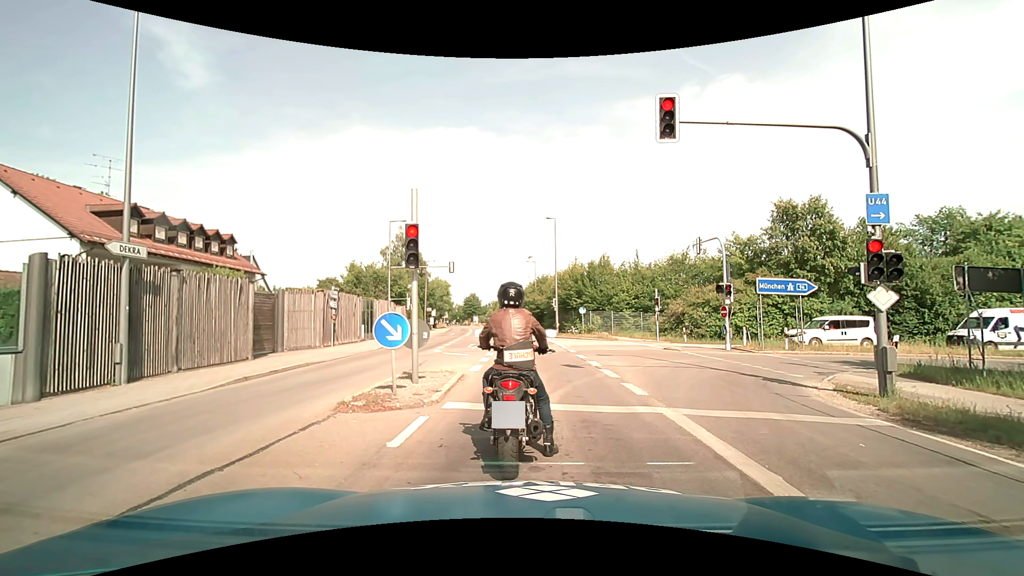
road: secondary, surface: asphalt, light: Day
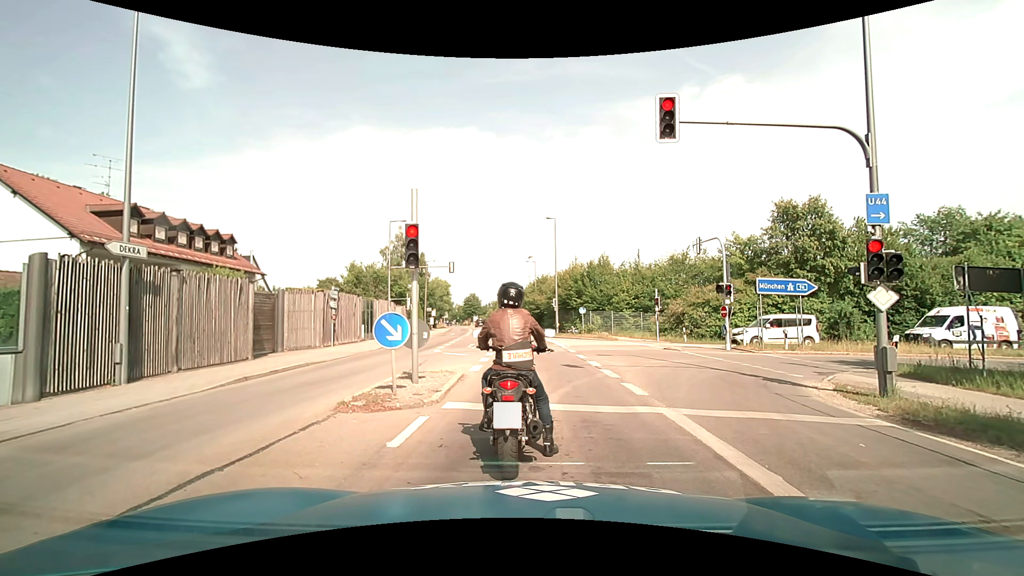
(0.0, 0.0) m; 0°
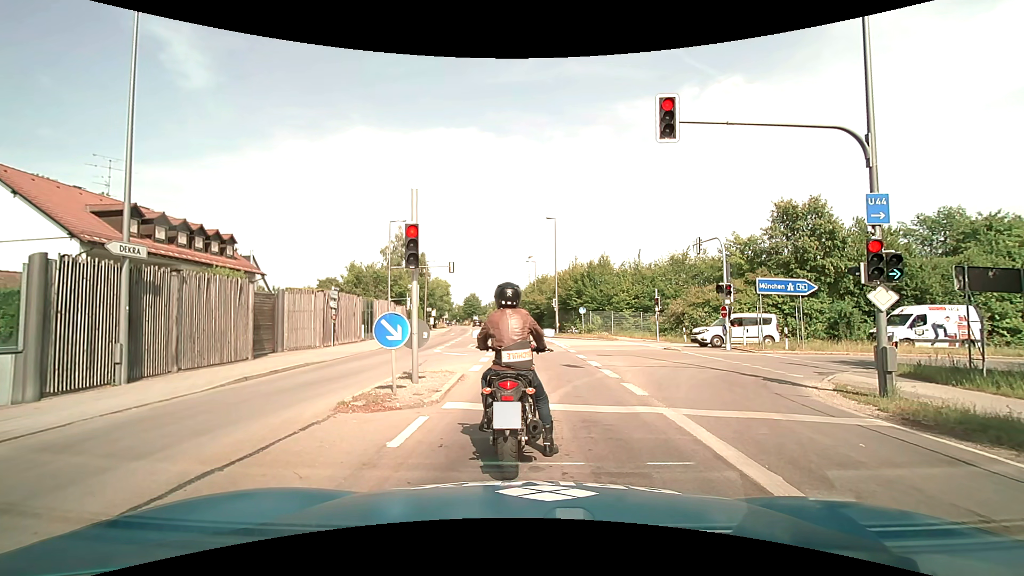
(0.0, 0.0) m; 0°
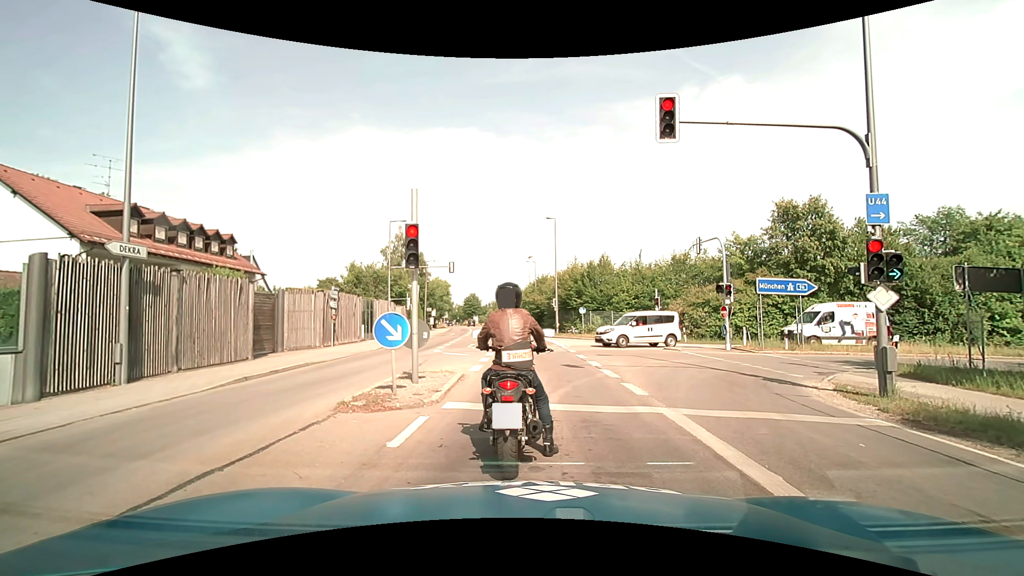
(0.0, 0.0) m; 0°
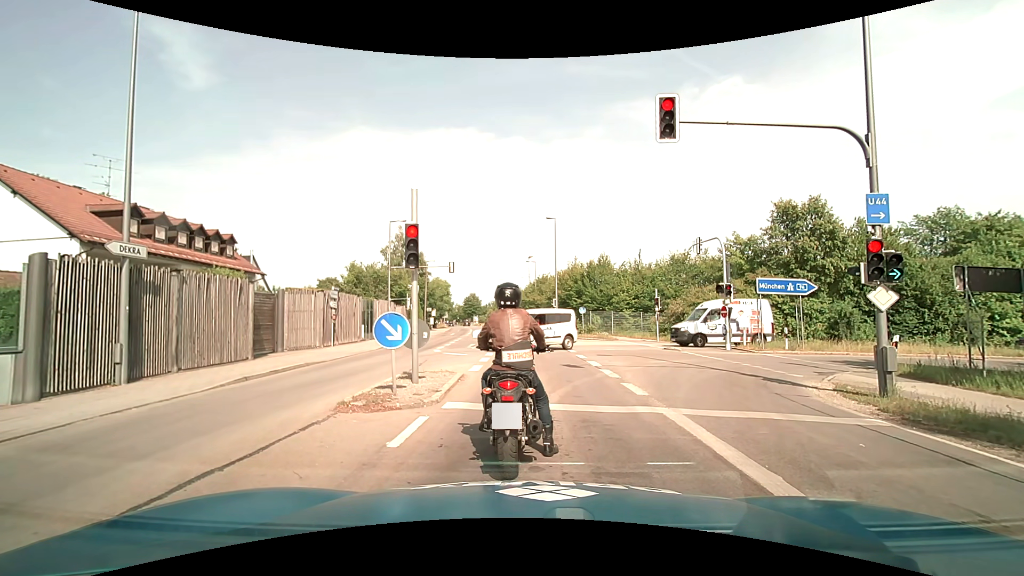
(0.0, 0.0) m; 0°
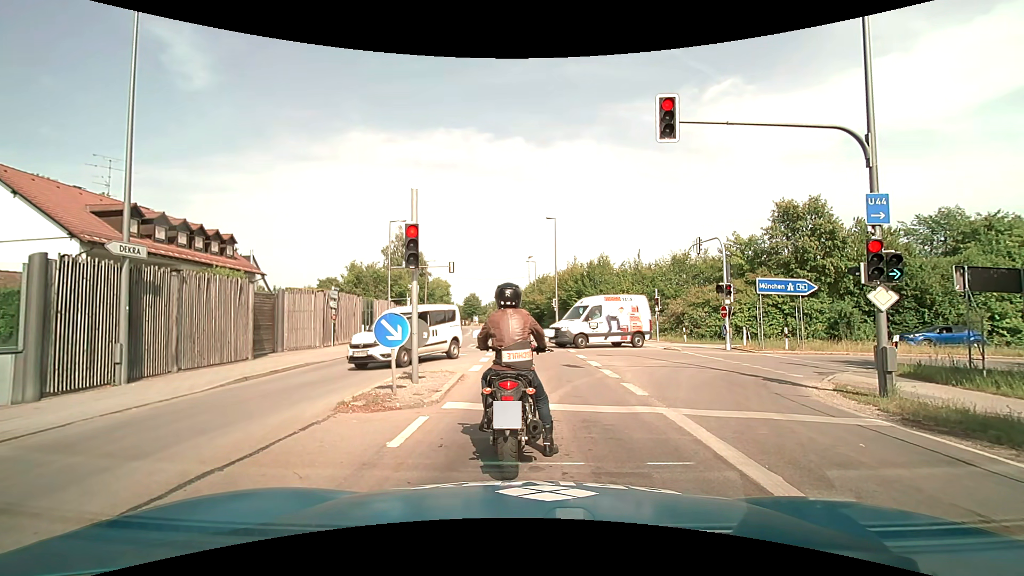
(0.0, 0.0) m; 0°
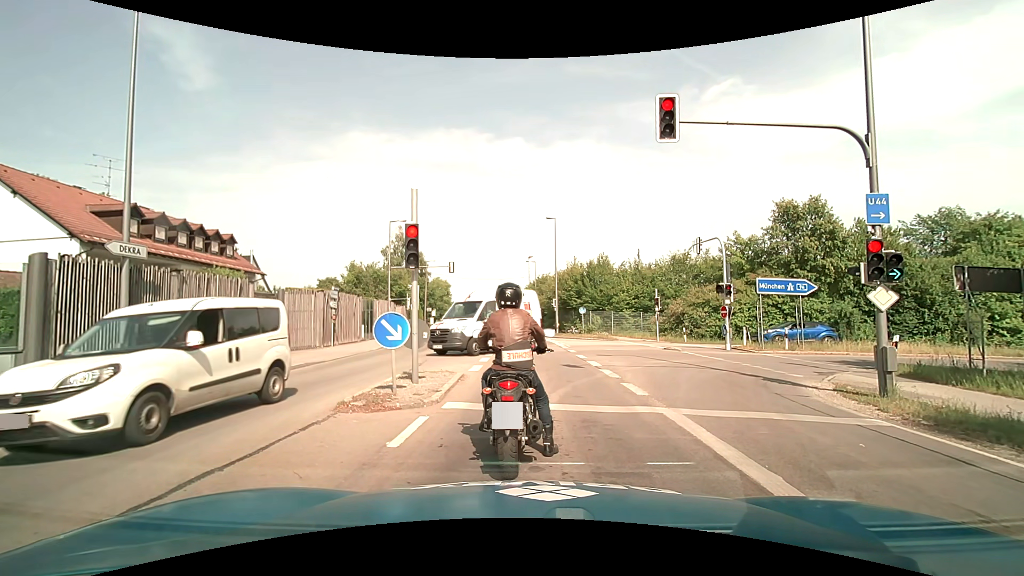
(0.0, 0.0) m; 0°
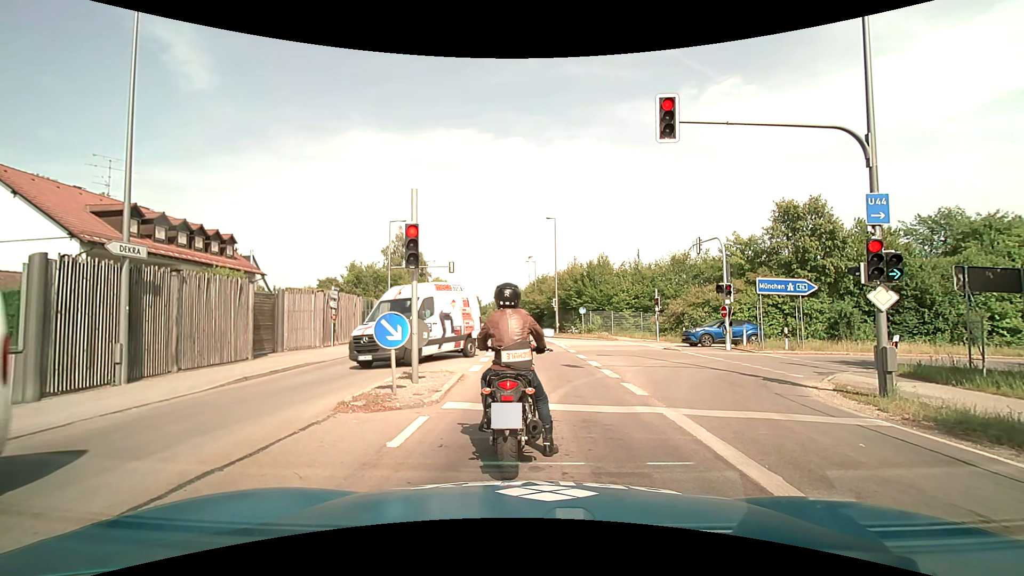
(0.0, 0.0) m; 0°
(0, +10) (0, +20) (-1, +30) (-1, +40) (-2, +50) (-3, +60) (-4, +70) (-6, +80) (-8, +89) (-10, +99) m
